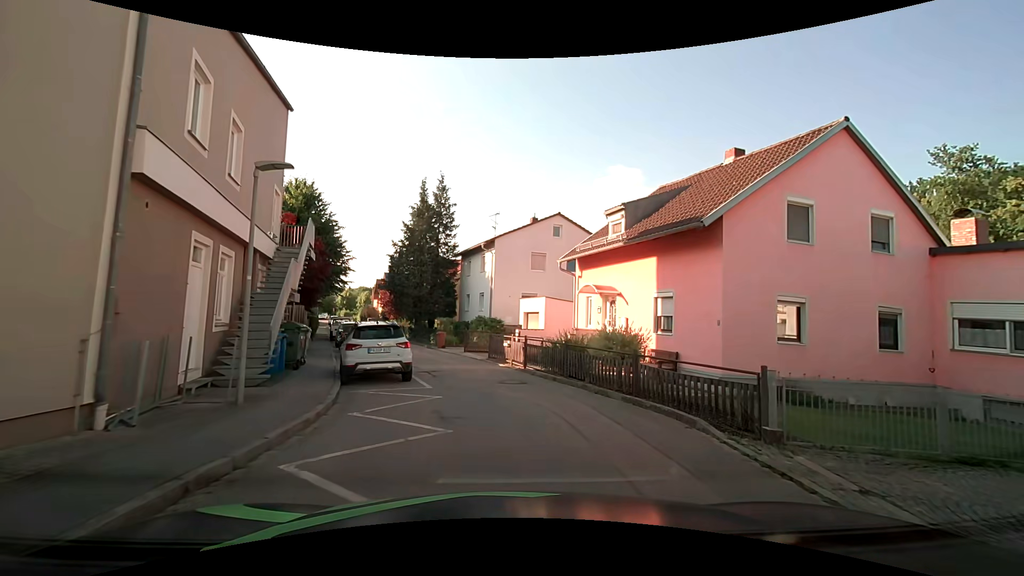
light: Day
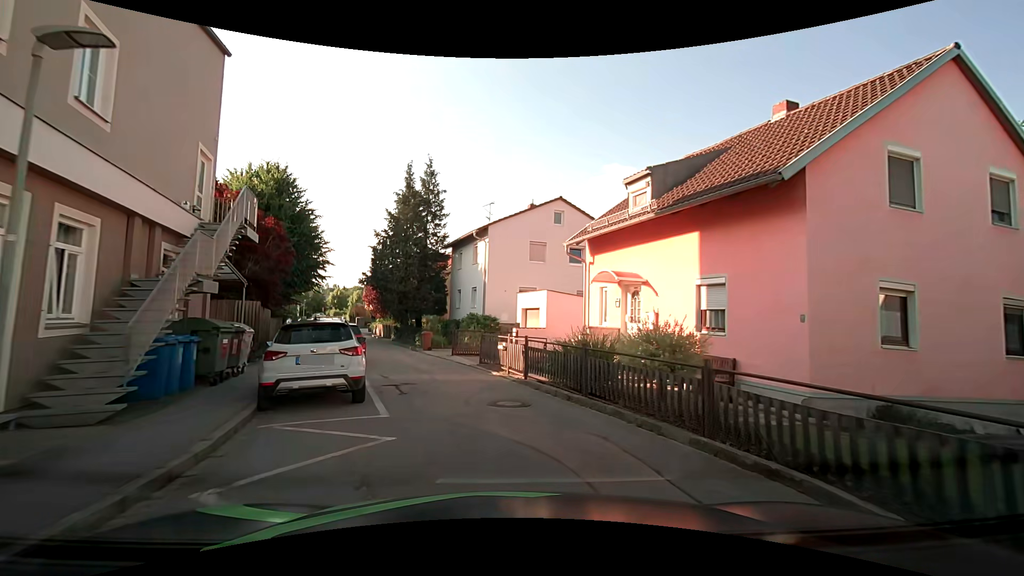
(0.0, +3.9) m; -1°
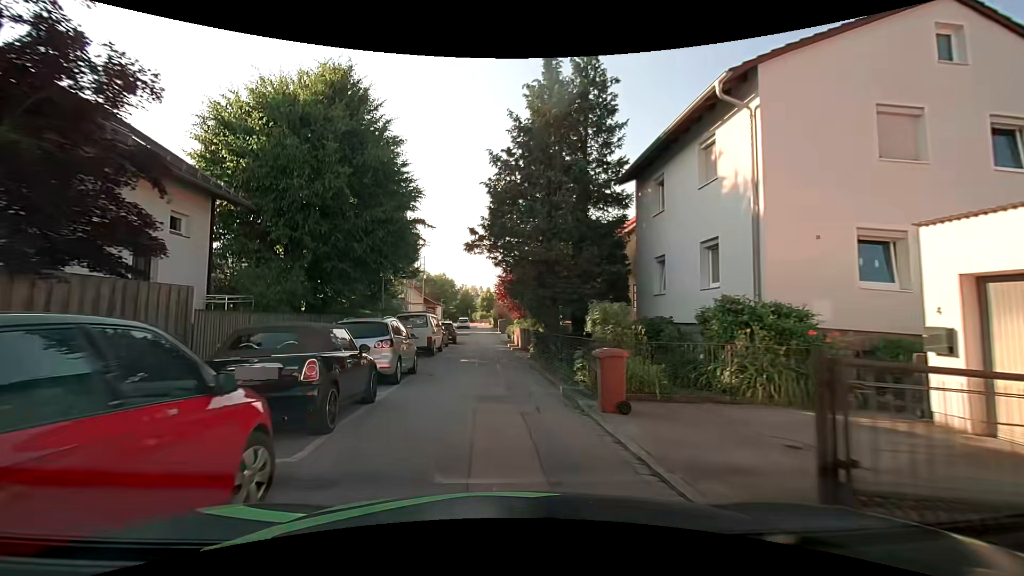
(-2.7, +17.8) m; -17°
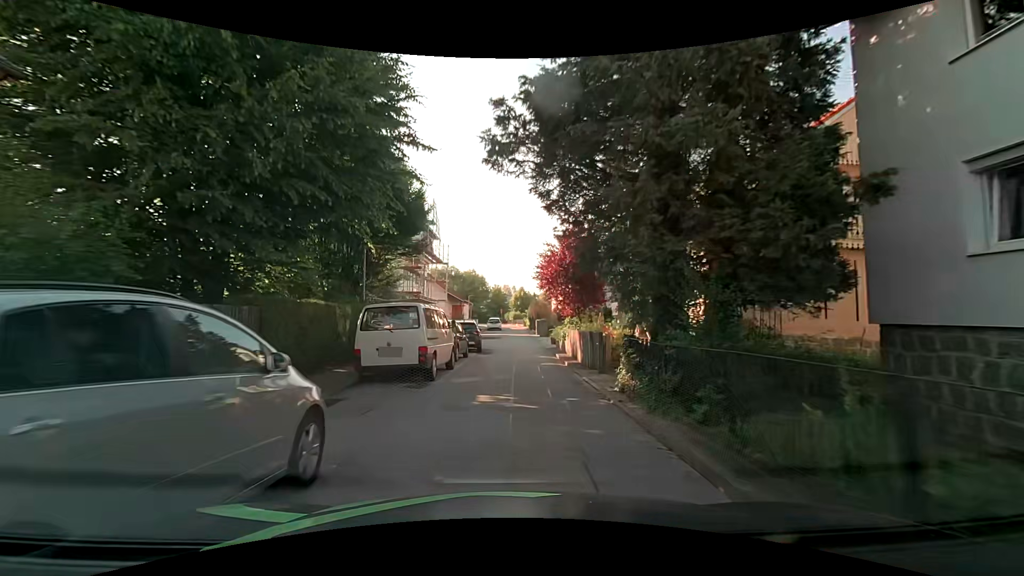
(-0.8, +10.3) m; -6°
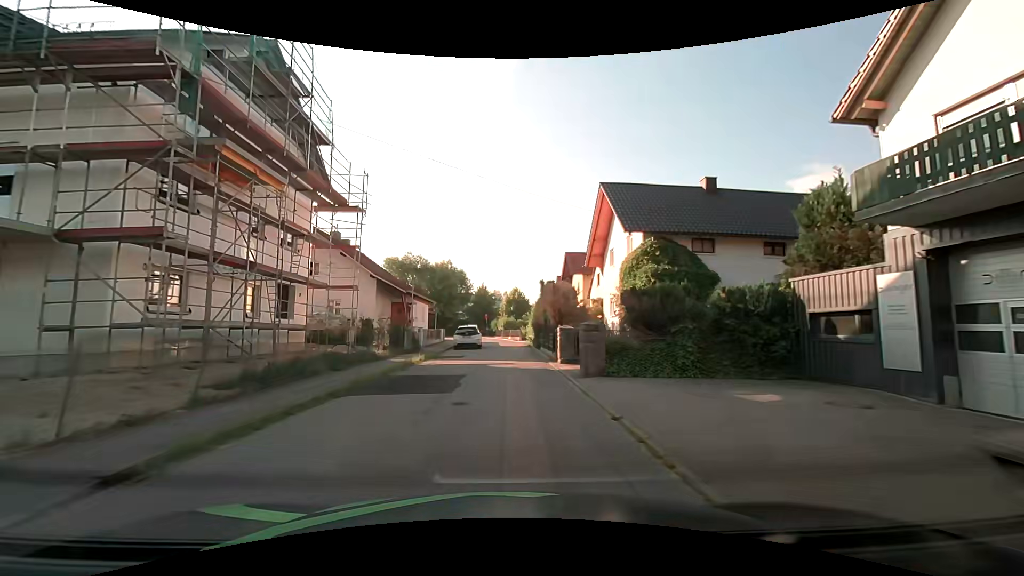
(+0.8, +29.1) m; +2°
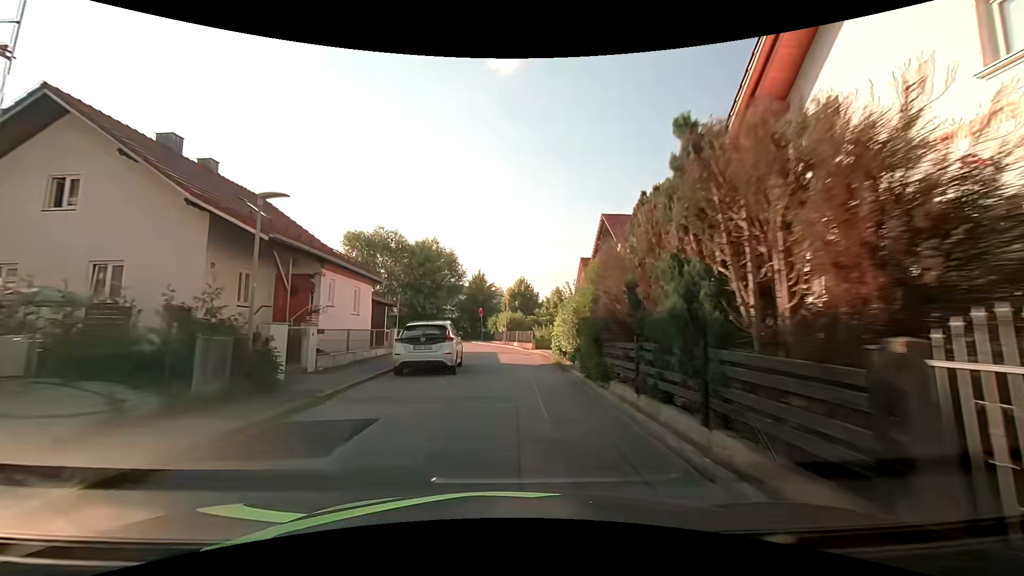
(-0.1, +18.1) m; 0°
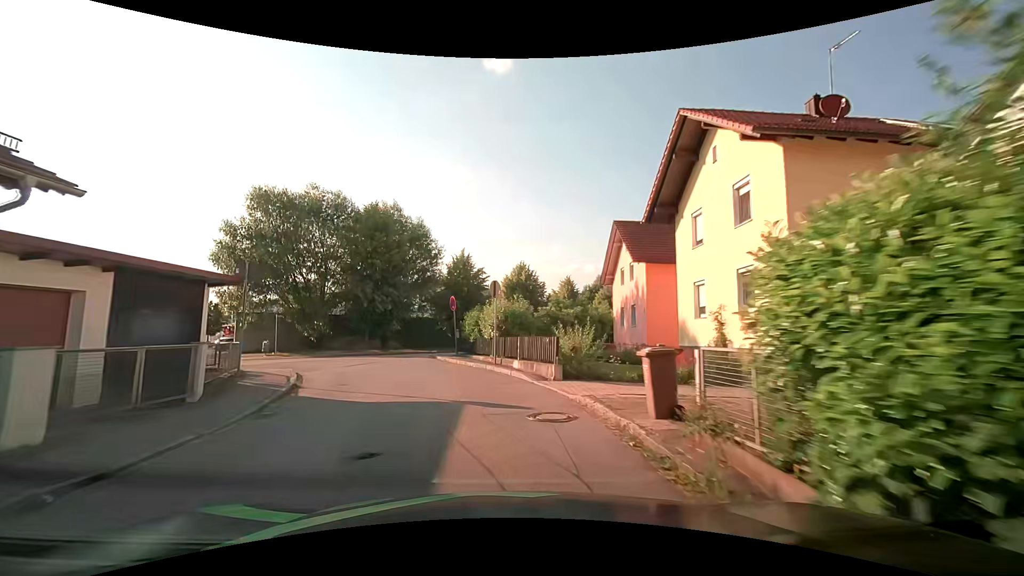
(0.0, +16.6) m; 0°
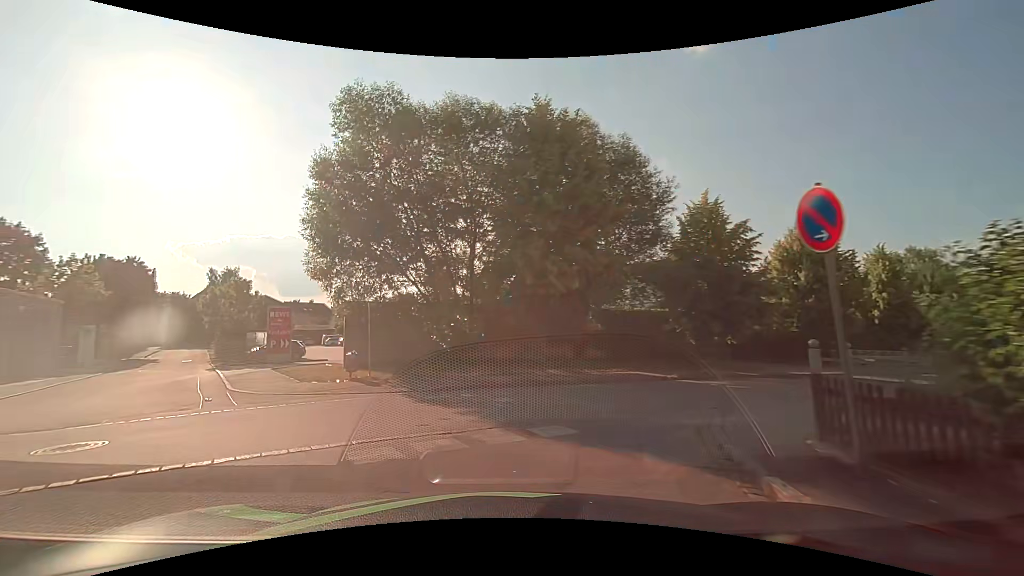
(-2.4, +16.0) m; -23°
